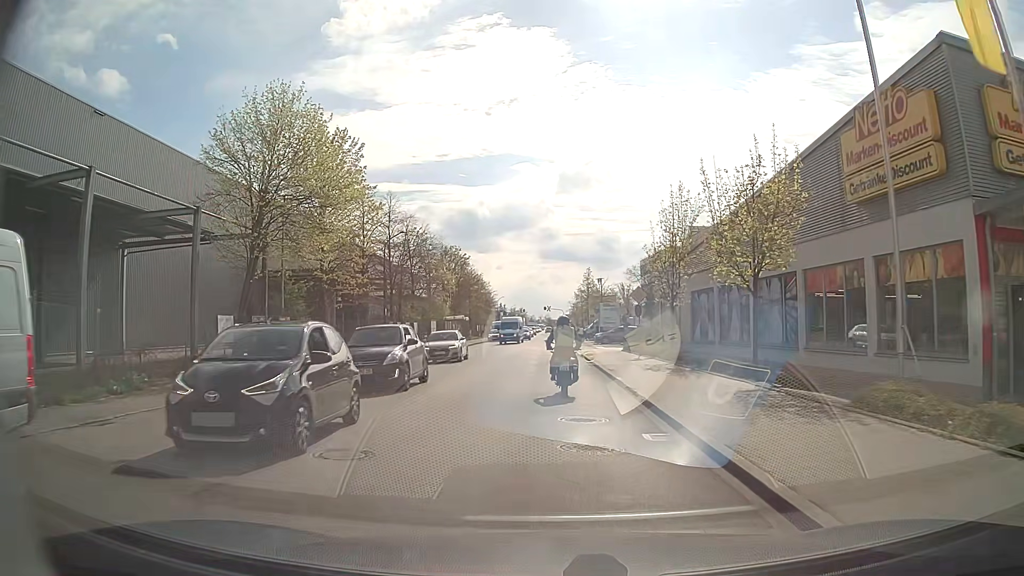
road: residential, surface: asphalt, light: Day
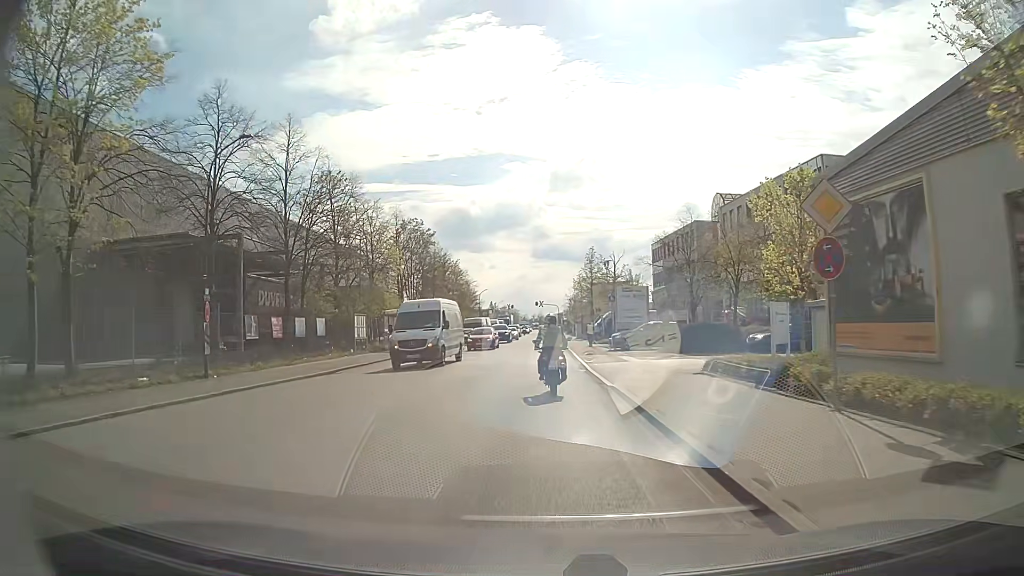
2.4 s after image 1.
(+0.1, +22.7) m; 0°
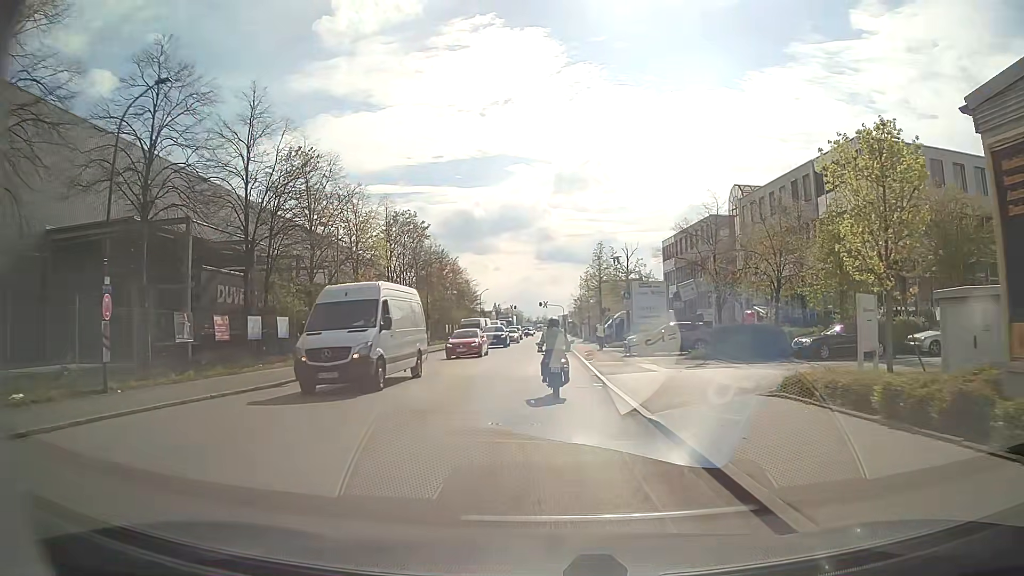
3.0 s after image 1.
(0.0, +5.8) m; -1°
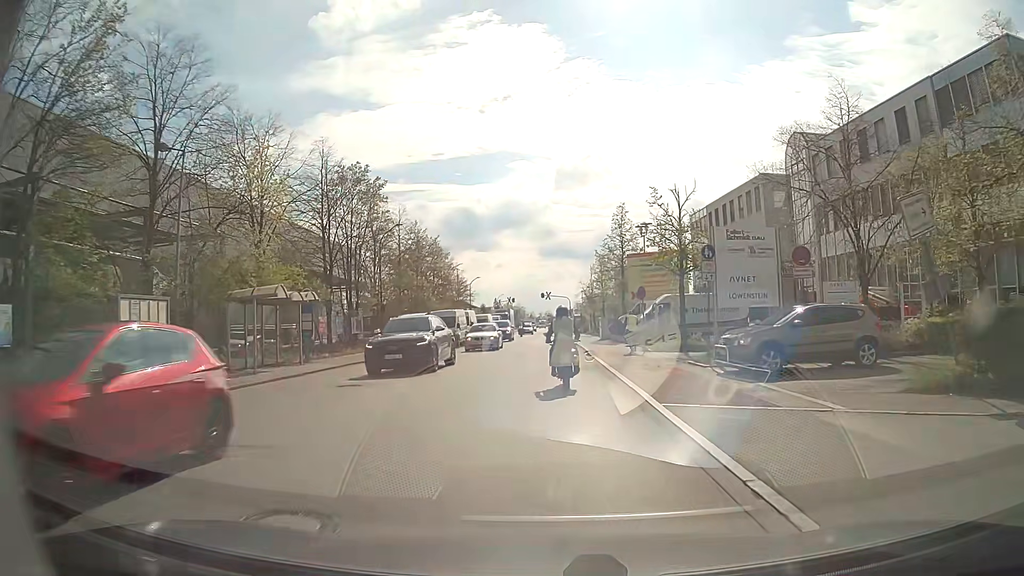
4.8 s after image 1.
(0.0, +18.1) m; 0°
(0, +10) (0, +20) (0, +30) (0, +40) (0, +50) (0, +60) (+1, +70) (+1, +80) (+1, +90) (0, +100) m
